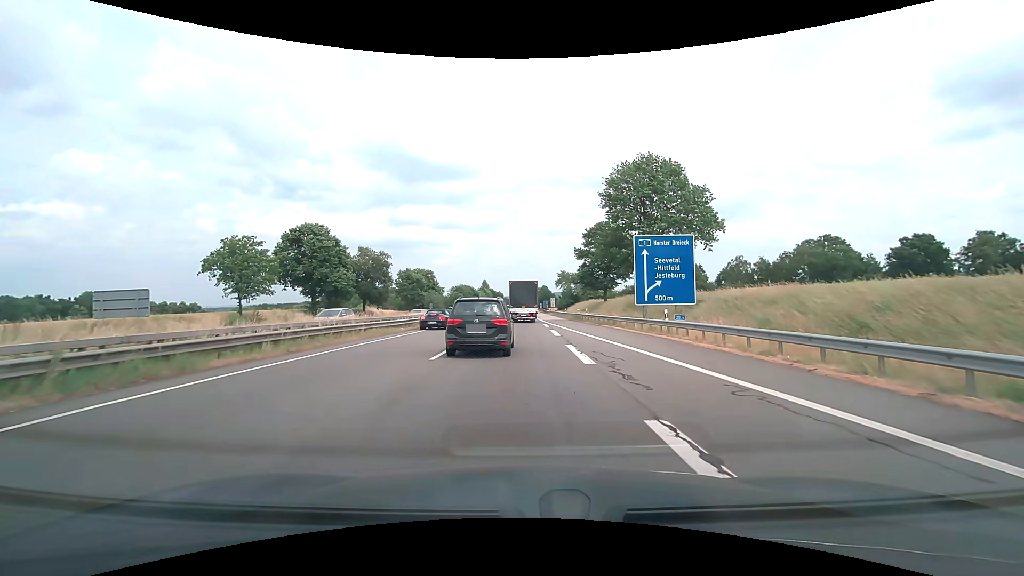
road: motorway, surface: asphalt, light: Day
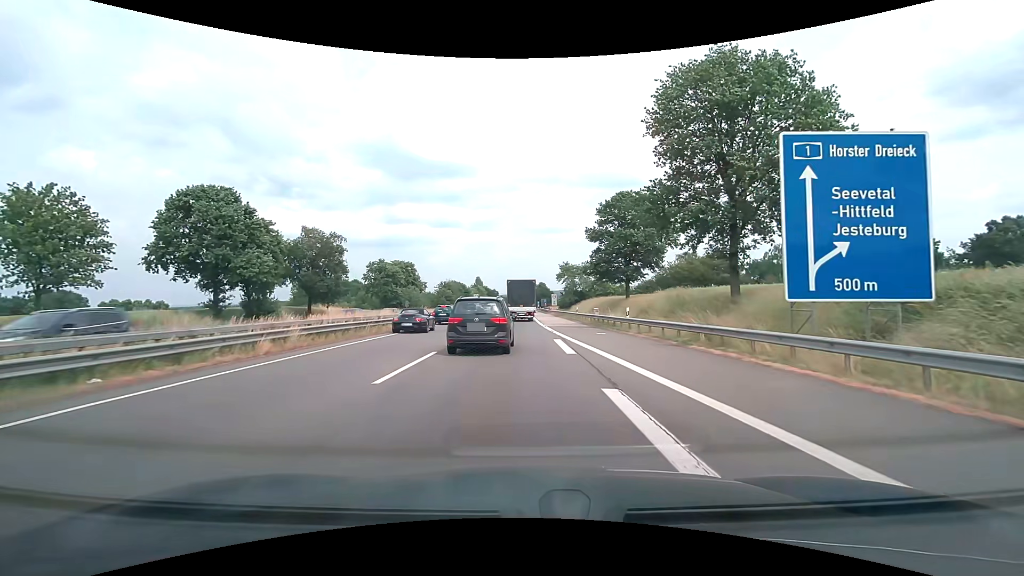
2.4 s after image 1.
(+0.2, +22.0) m; +1°
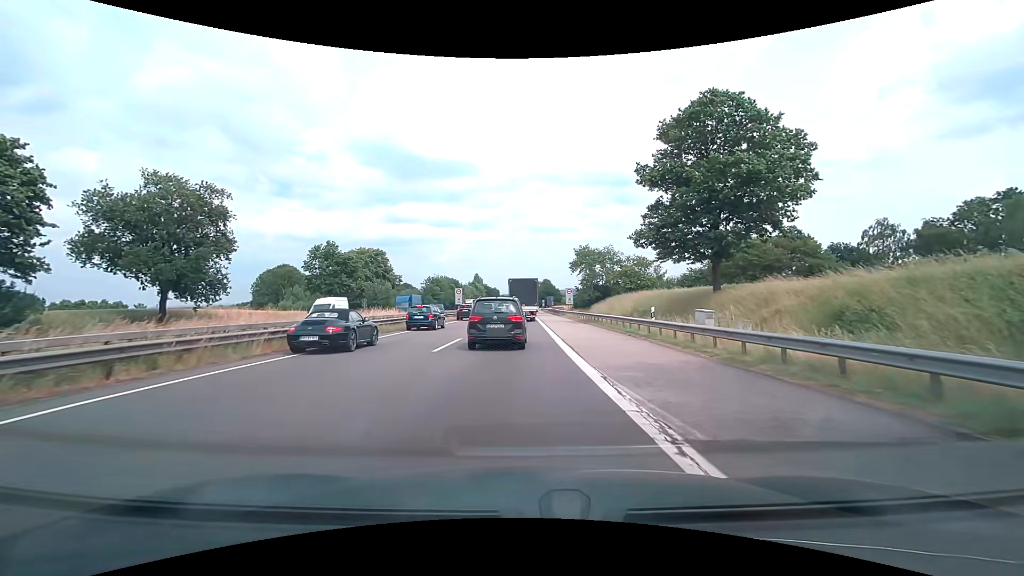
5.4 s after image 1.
(-0.1, +29.6) m; 0°
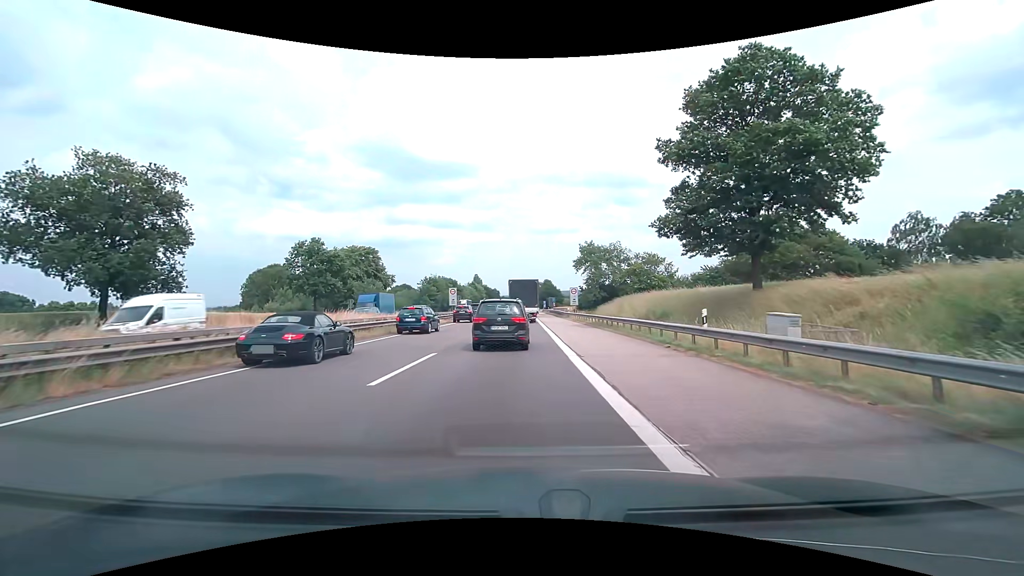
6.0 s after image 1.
(0.0, +6.1) m; 0°
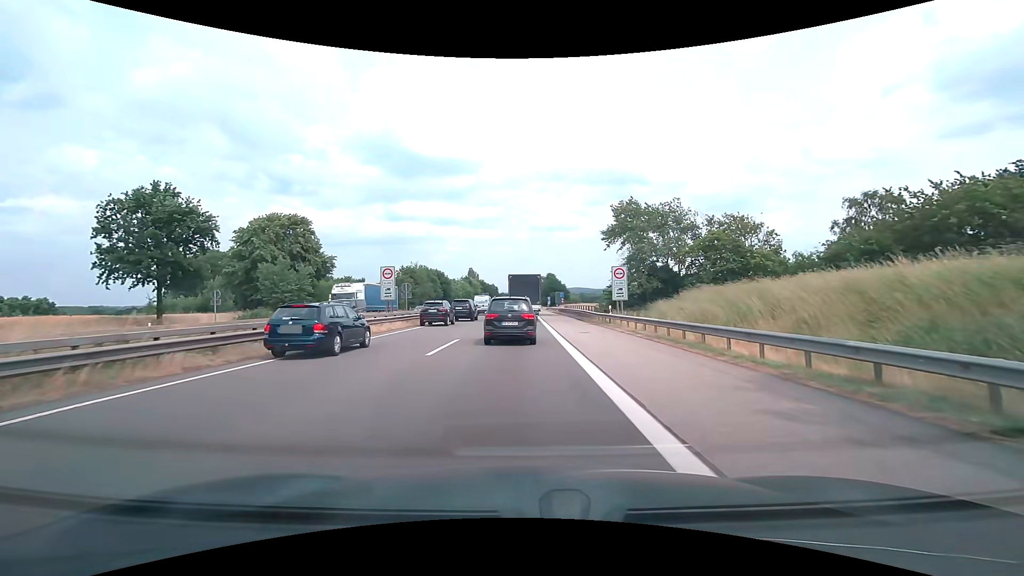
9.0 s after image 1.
(0.0, +30.9) m; 0°
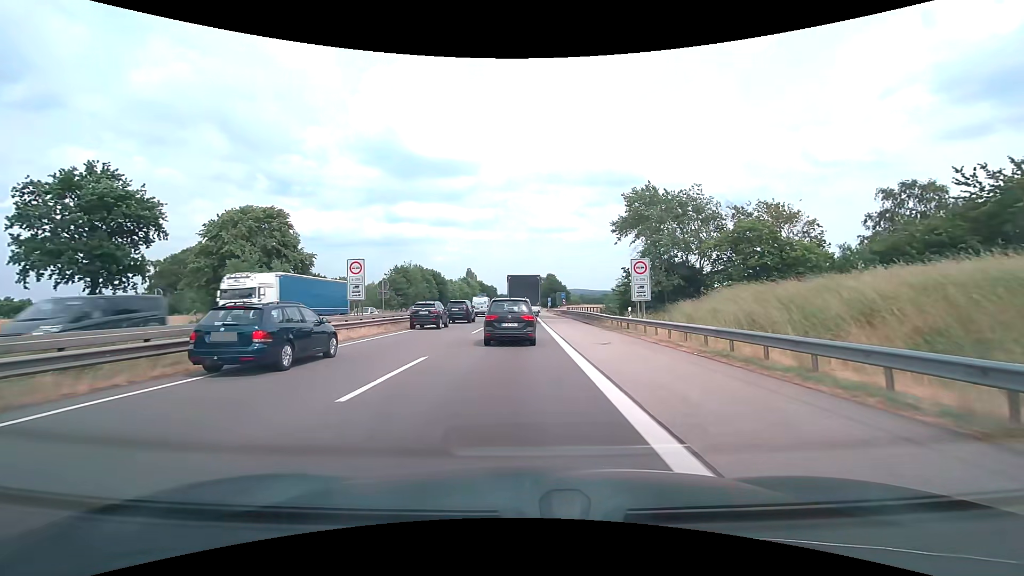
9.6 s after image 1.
(0.0, +6.3) m; 0°
